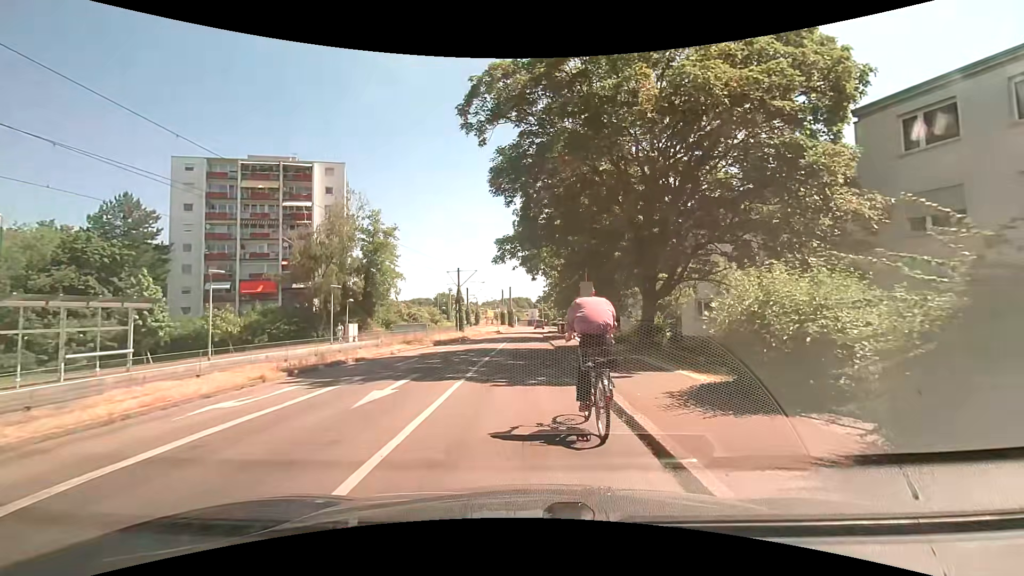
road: residential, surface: asphalt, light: Day
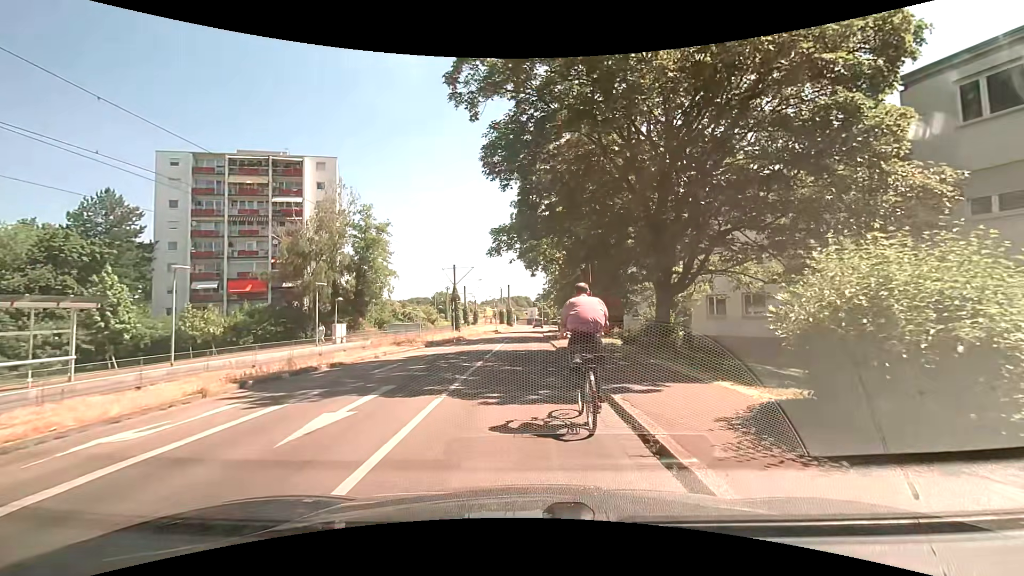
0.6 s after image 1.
(0.0, +2.3) m; -1°
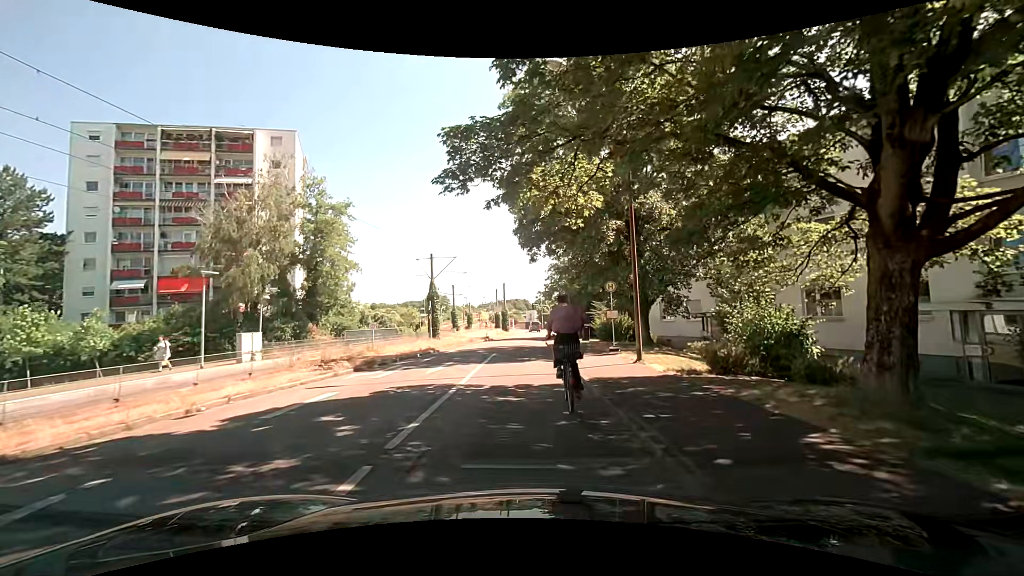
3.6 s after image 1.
(+0.1, +11.4) m; 0°
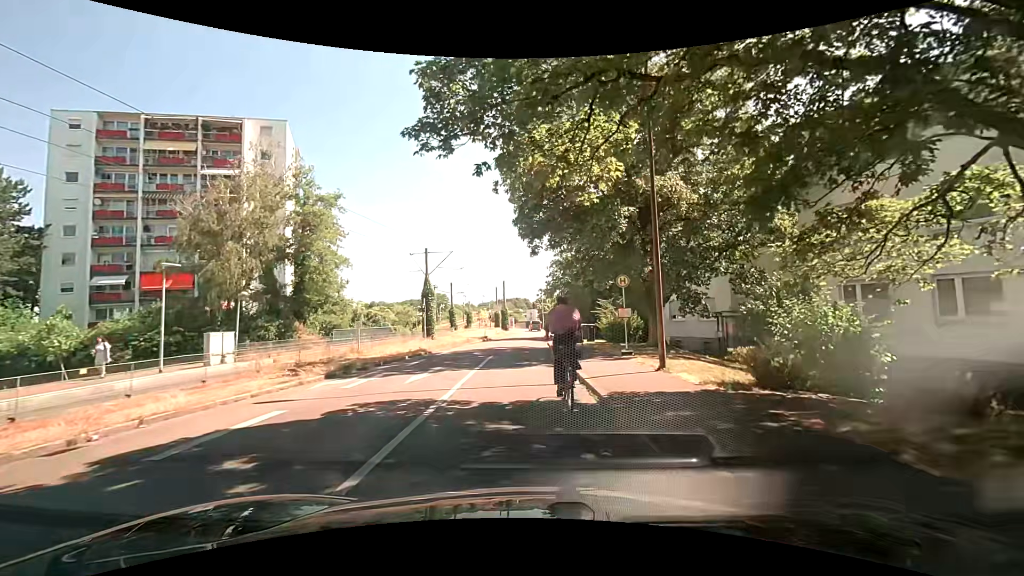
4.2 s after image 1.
(0.0, +2.4) m; 0°
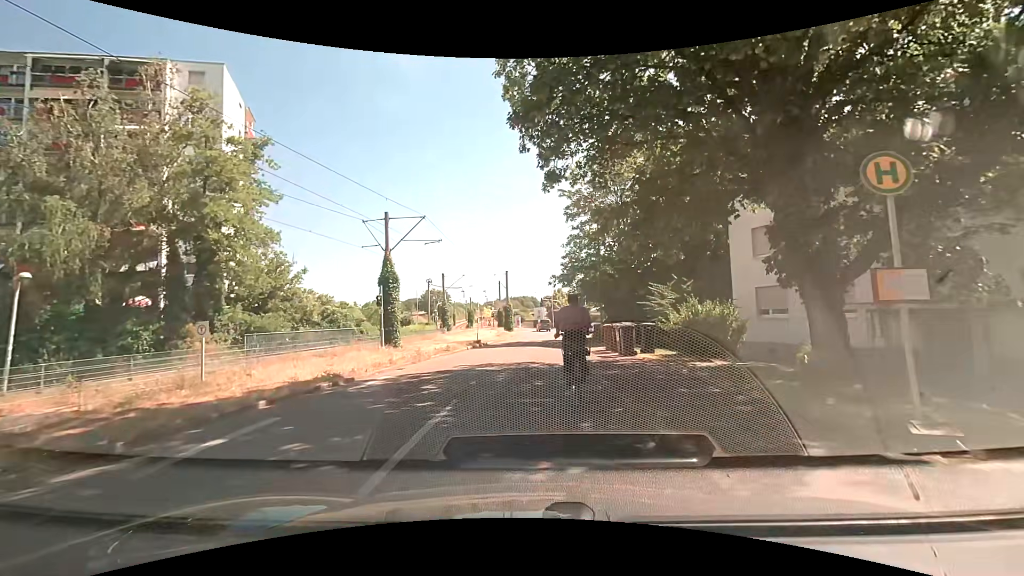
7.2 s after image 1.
(0.0, +12.6) m; +1°
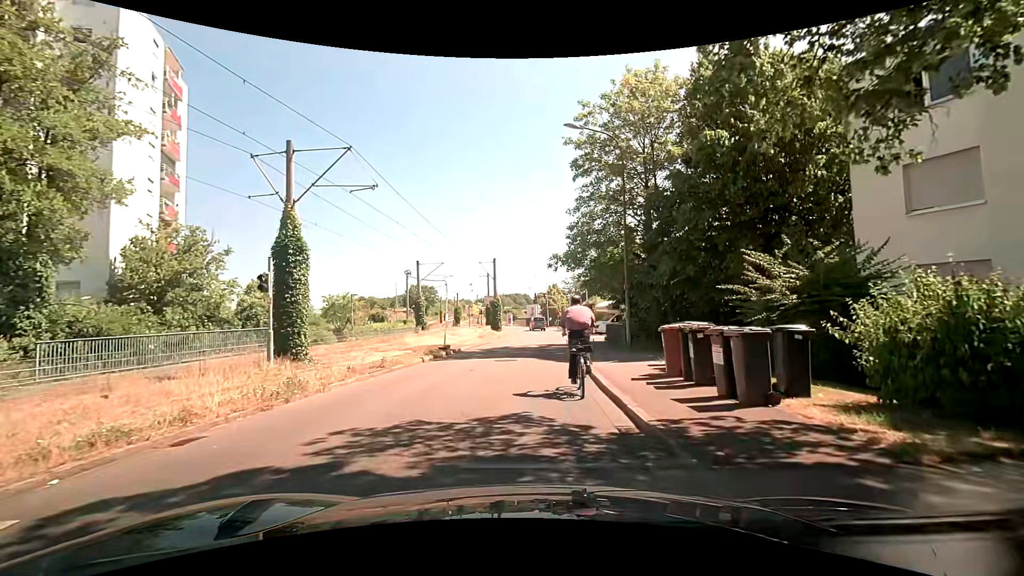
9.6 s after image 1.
(-0.2, +9.9) m; -1°
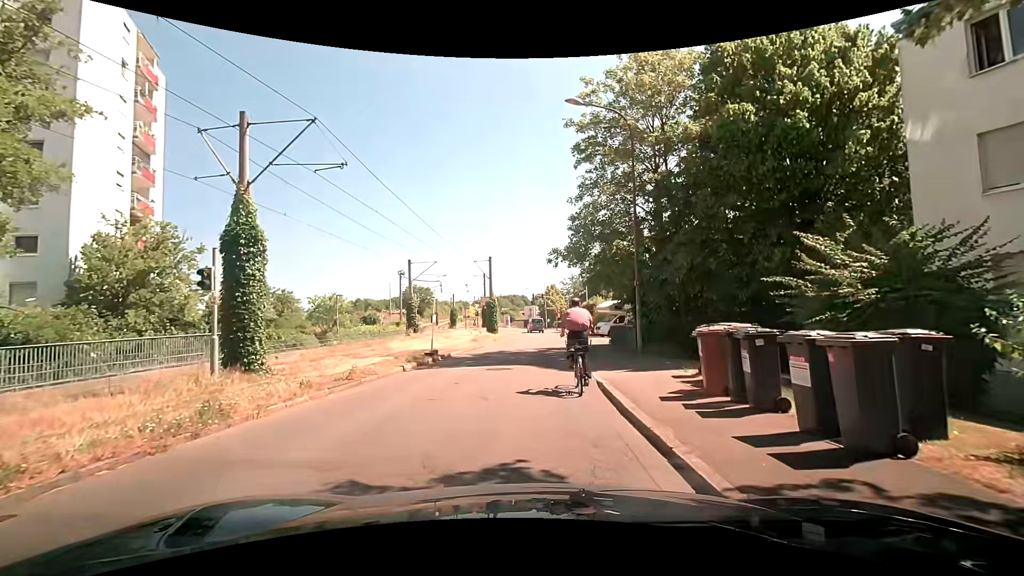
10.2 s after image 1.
(0.0, +2.4) m; -1°
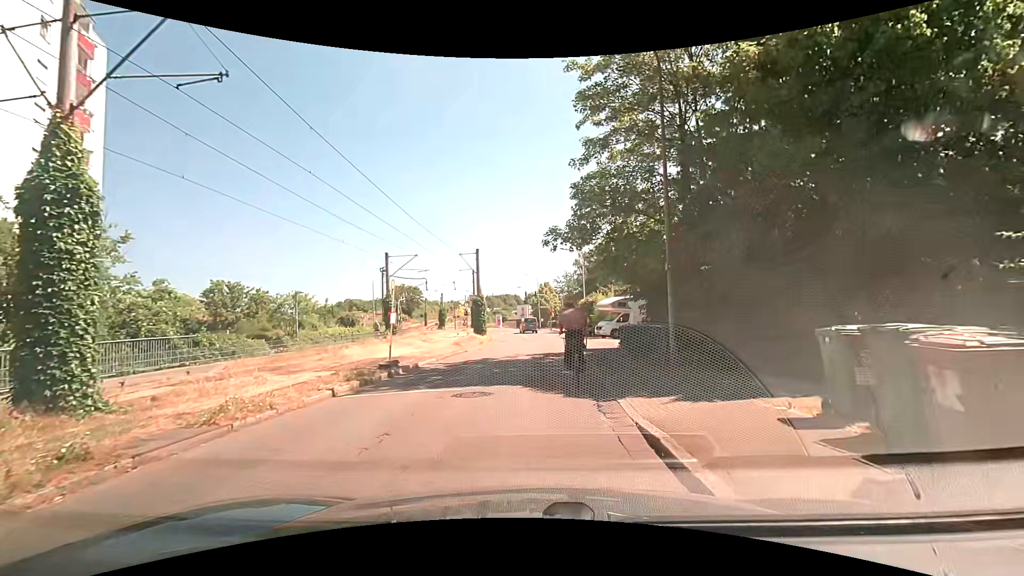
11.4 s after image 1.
(+0.3, +5.0) m; +3°
